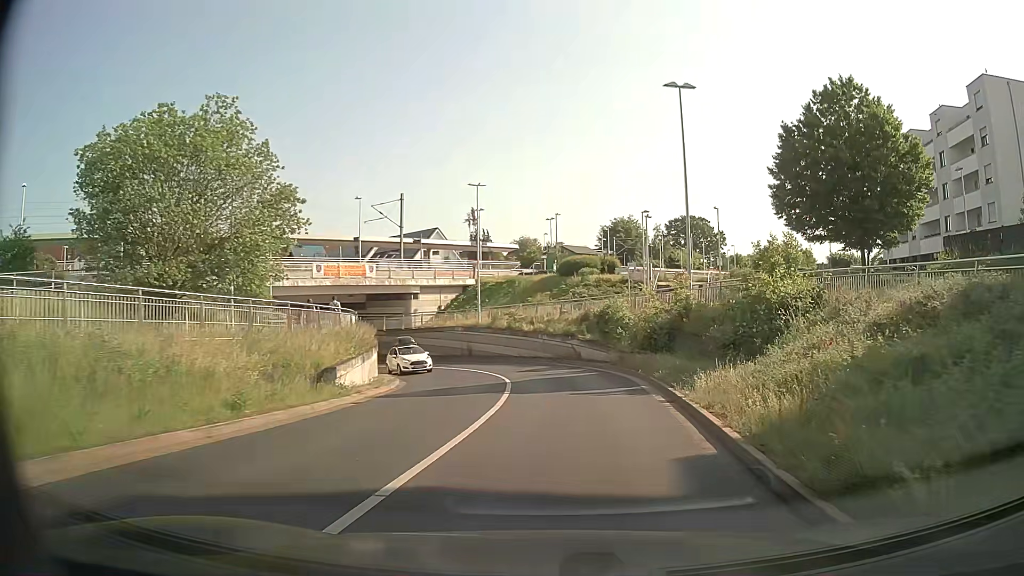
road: tertiary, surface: asphalt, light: Day
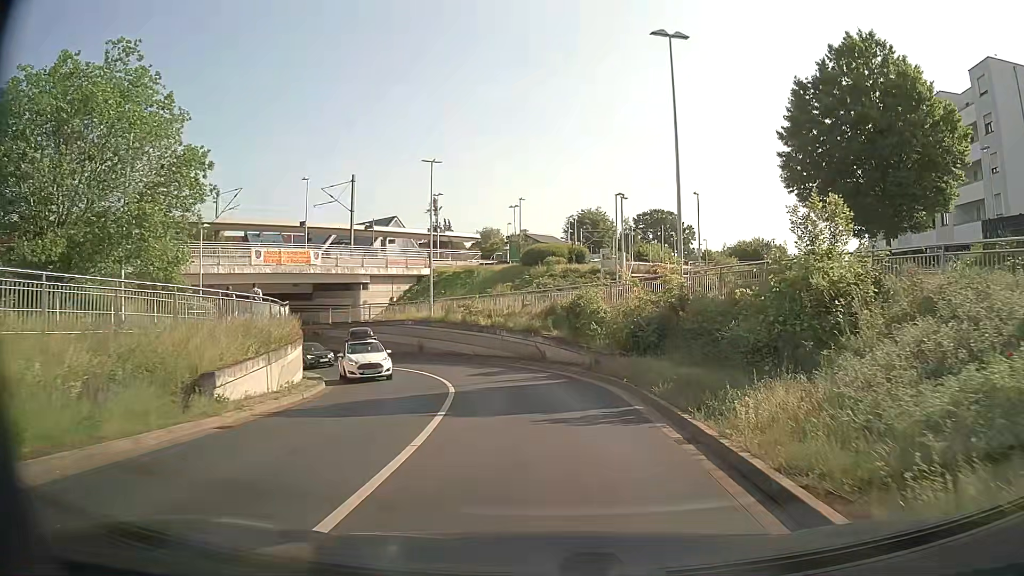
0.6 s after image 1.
(+0.1, +5.0) m; +3°
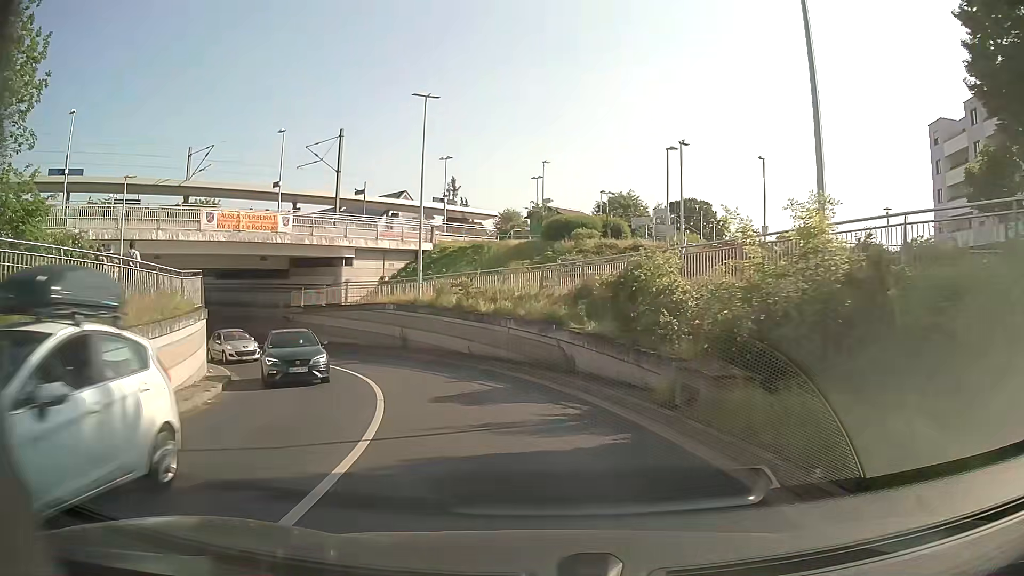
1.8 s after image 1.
(0.0, +10.3) m; -2°
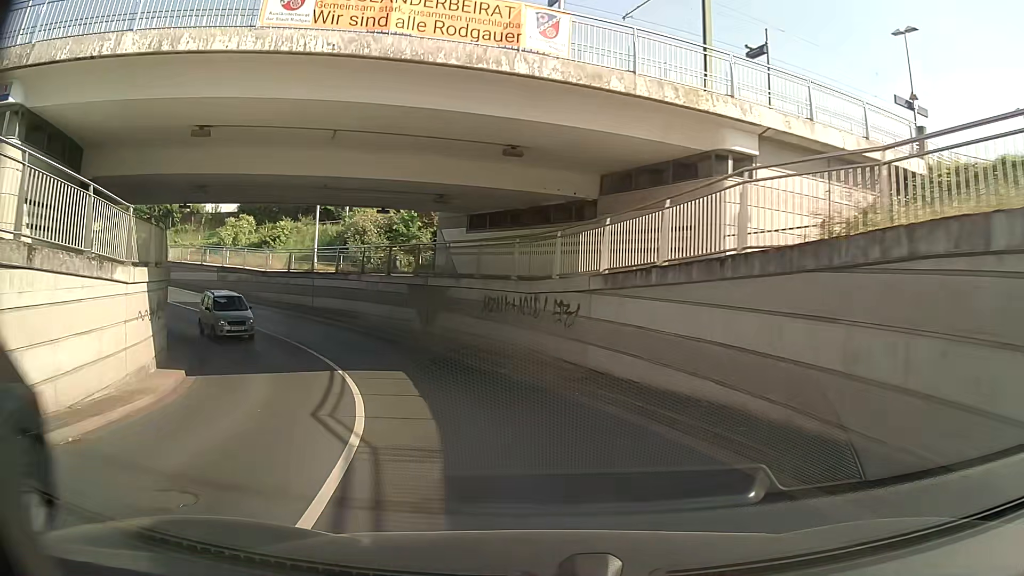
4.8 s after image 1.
(-6.7, +25.9) m; -32°
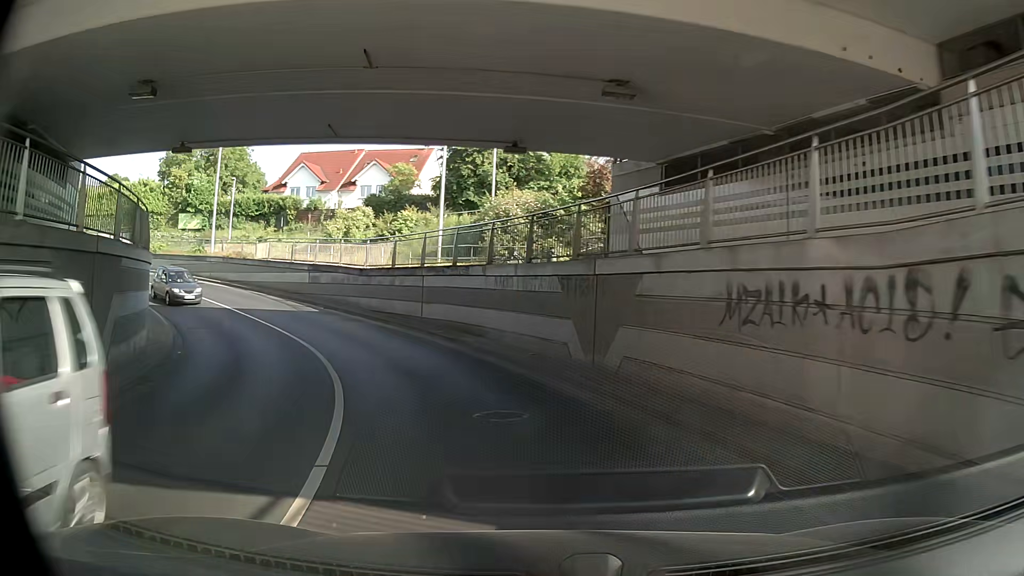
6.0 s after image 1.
(-1.4, +11.2) m; -15°
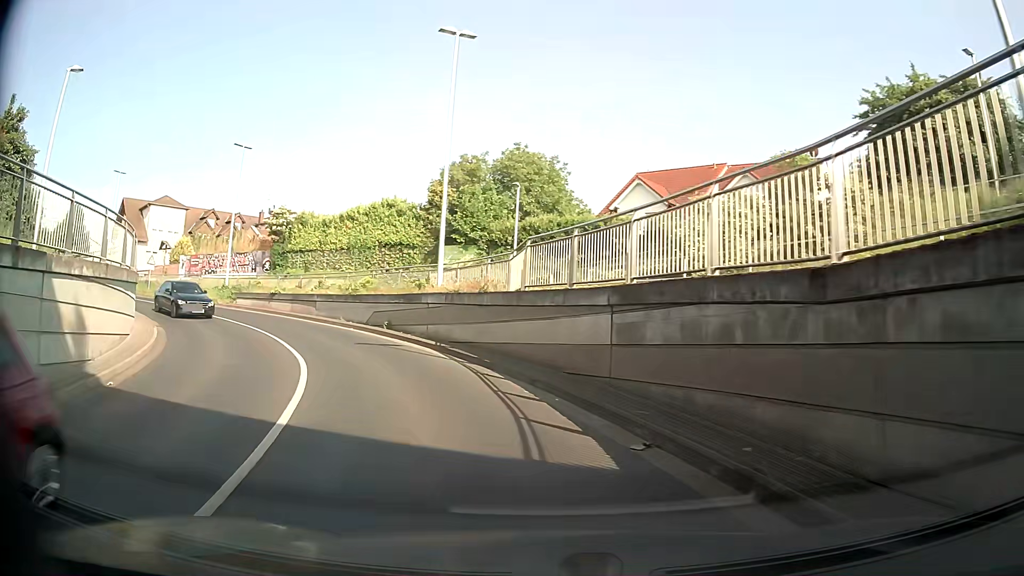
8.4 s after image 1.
(-4.6, +21.4) m; -30°
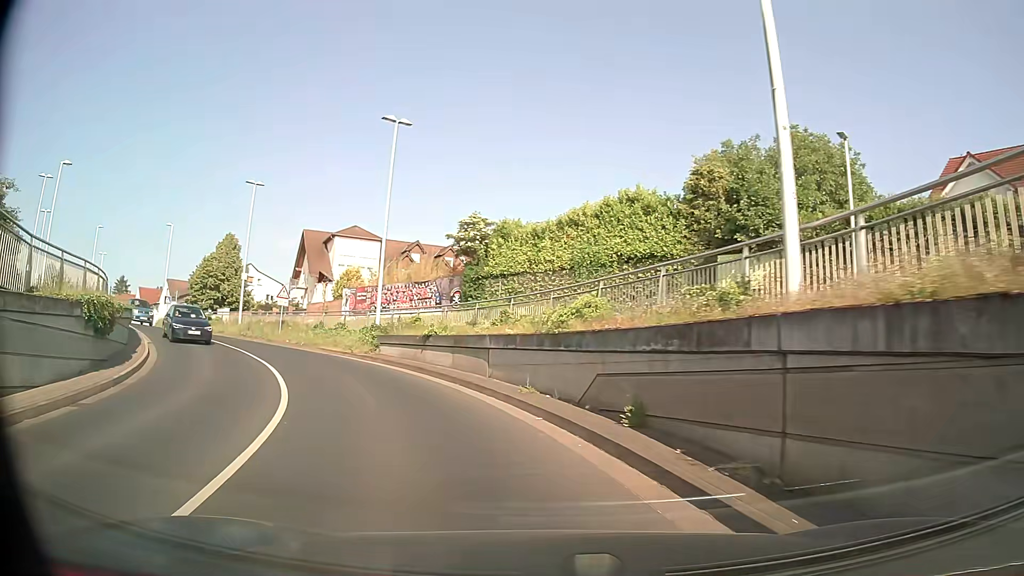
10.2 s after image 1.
(-3.0, +15.0) m; -22°
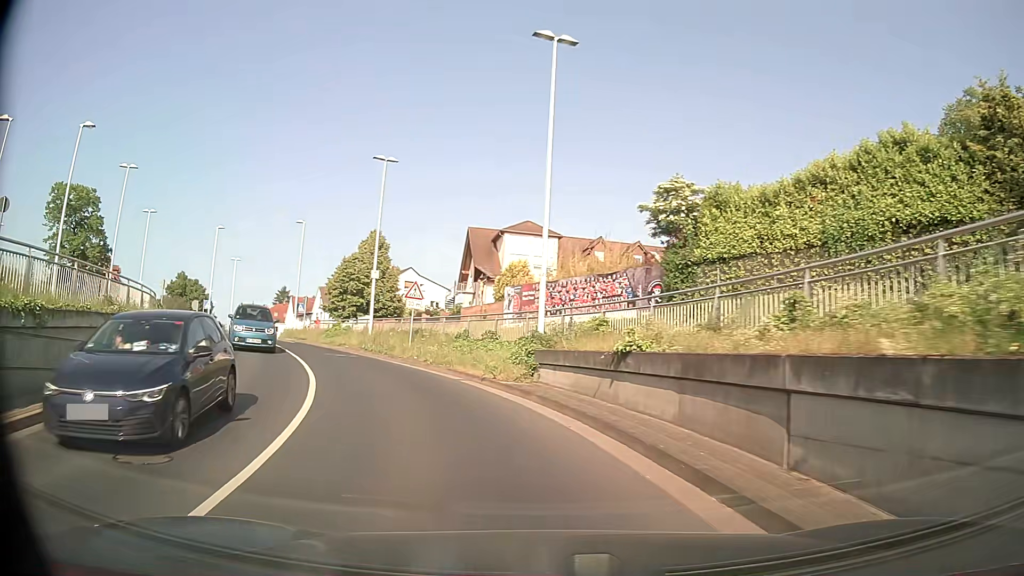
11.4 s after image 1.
(-1.2, +9.6) m; -16°
(-1, +10) (-5, +19) (-9, +28) (-15, +37) (-20, +45) (-24, +54) (-25, +64) (-28, +74) (-32, +83) (-37, +91) m
